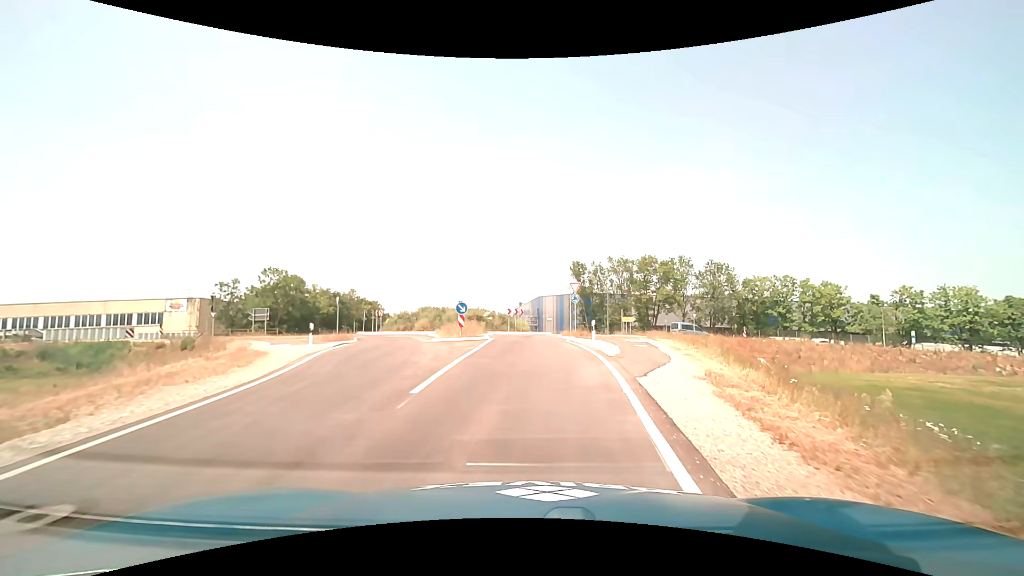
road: unclassified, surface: asphalt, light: Day
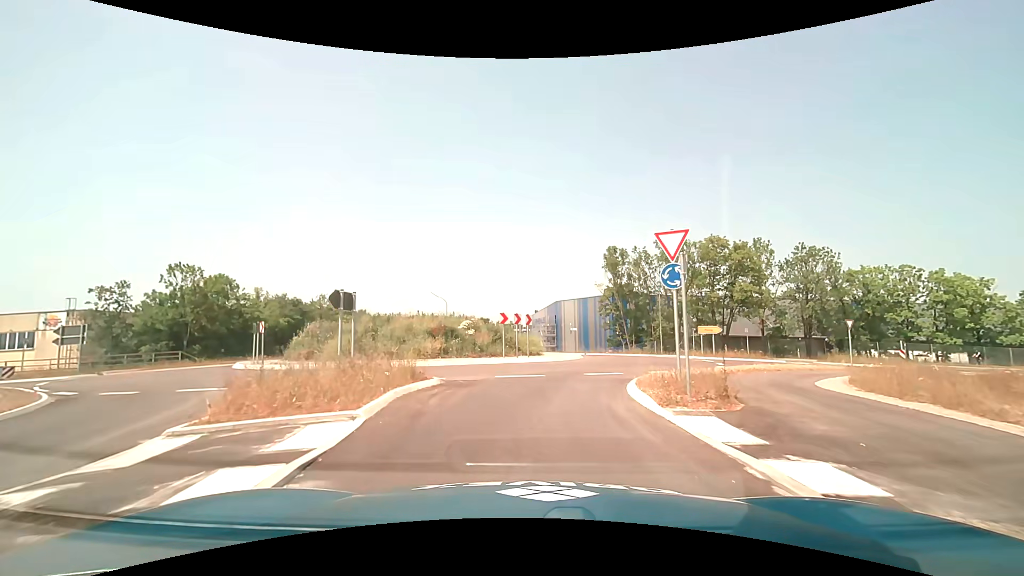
(+0.2, +21.8) m; -2°
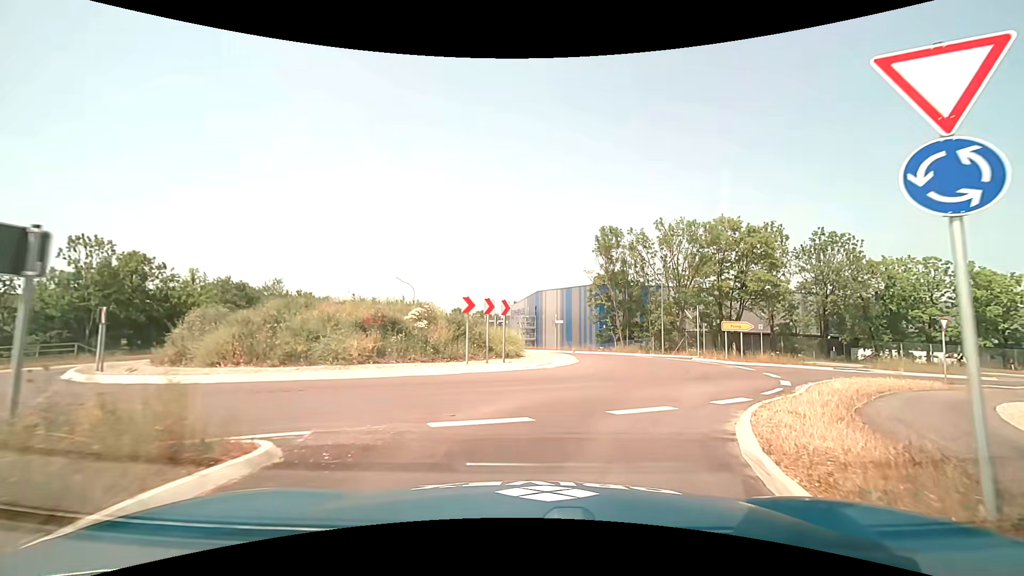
(-0.1, +7.8) m; +1°
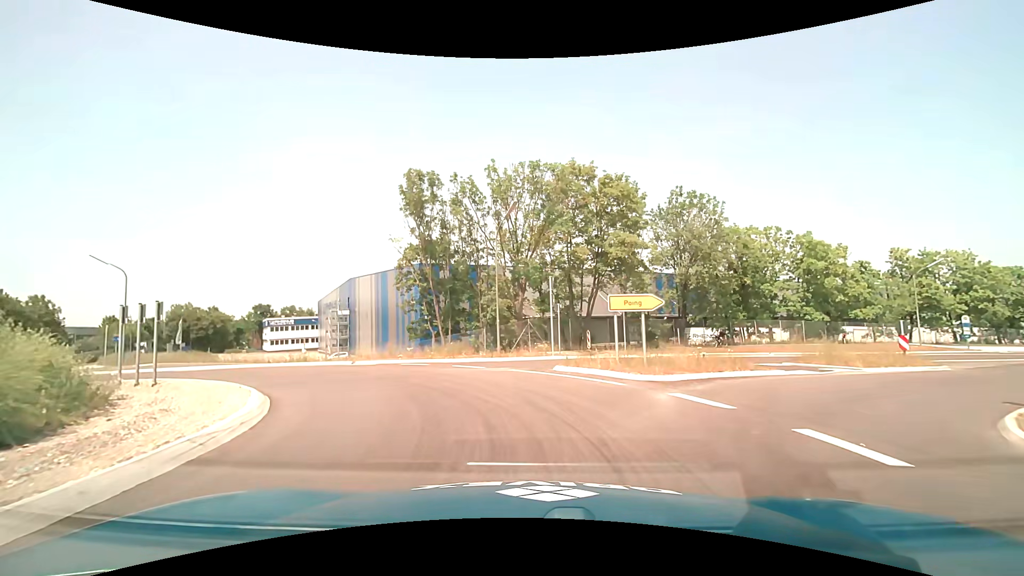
(+3.2, +14.4) m; +20°
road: tertiary
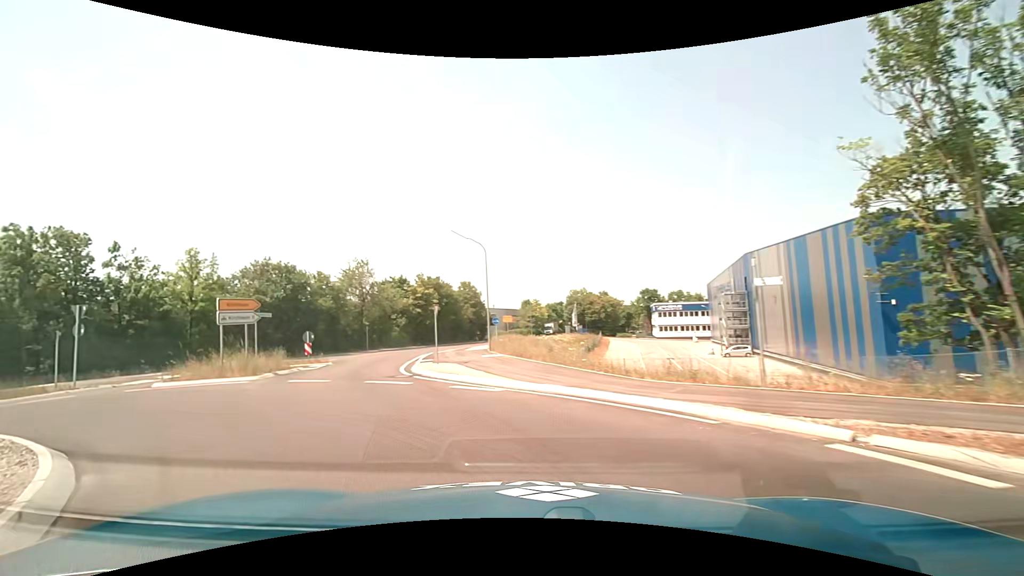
(-4.8, +14.4) m; -42°
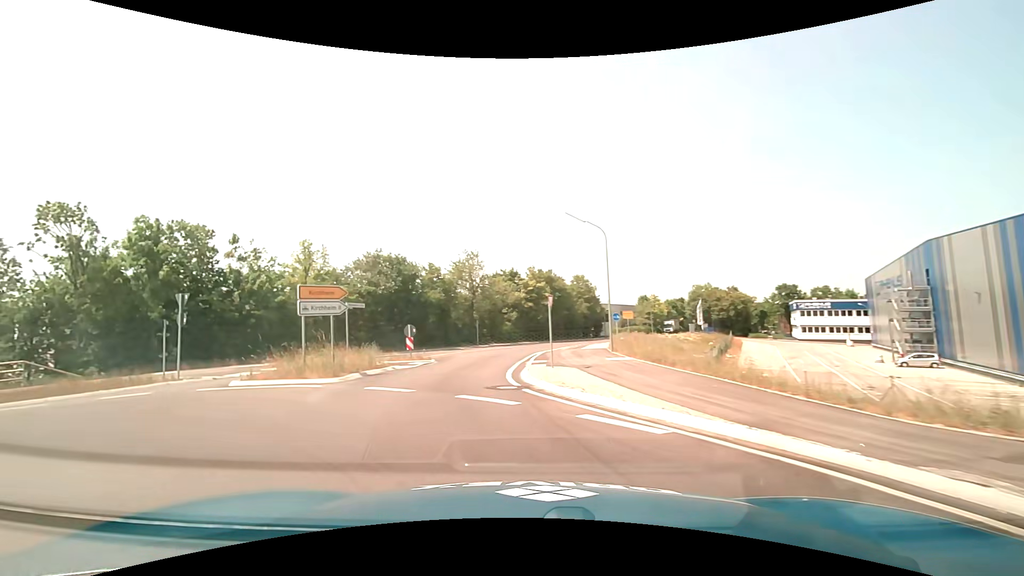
(-0.5, +4.2) m; -12°
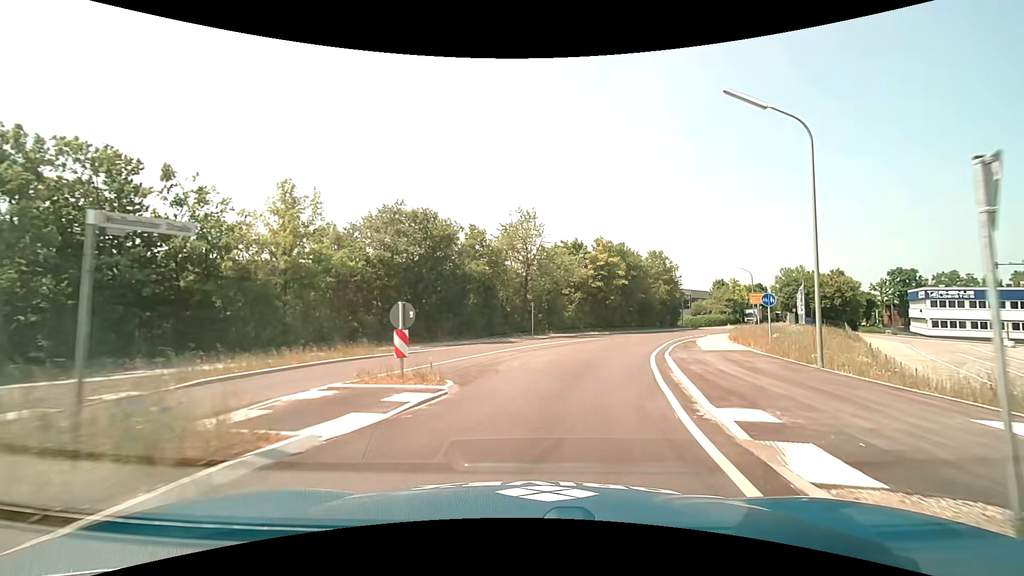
(-2.1, +14.0) m; -7°
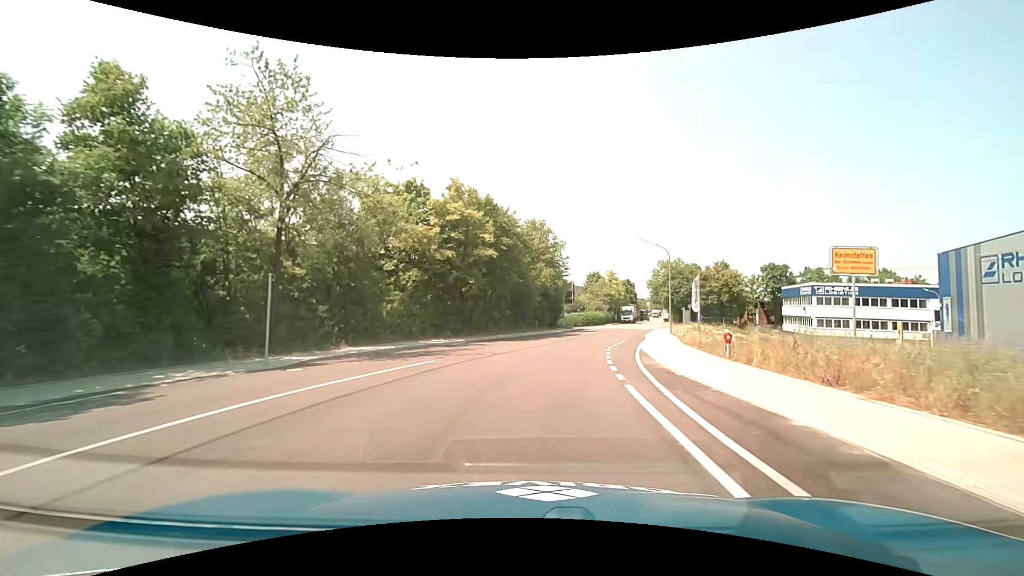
(+3.6, +22.8) m; +16°
(0, +10) (+2, +20) (+4, +30) (+6, +39) (+9, +49) (+12, +59) (+15, +68) (+17, +78) (+20, +87) (+22, +97) m
